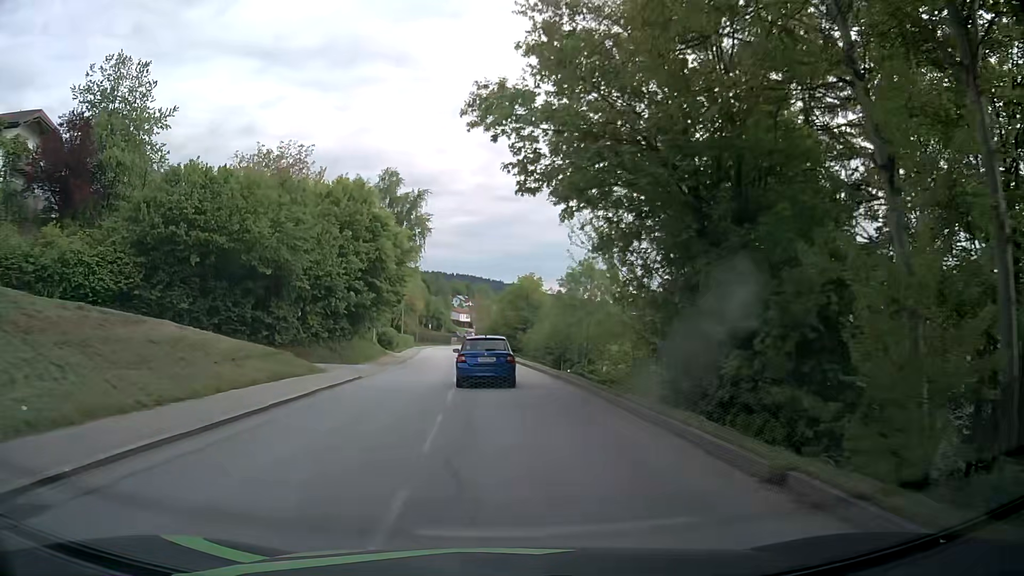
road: tertiary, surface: asphalt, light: Day
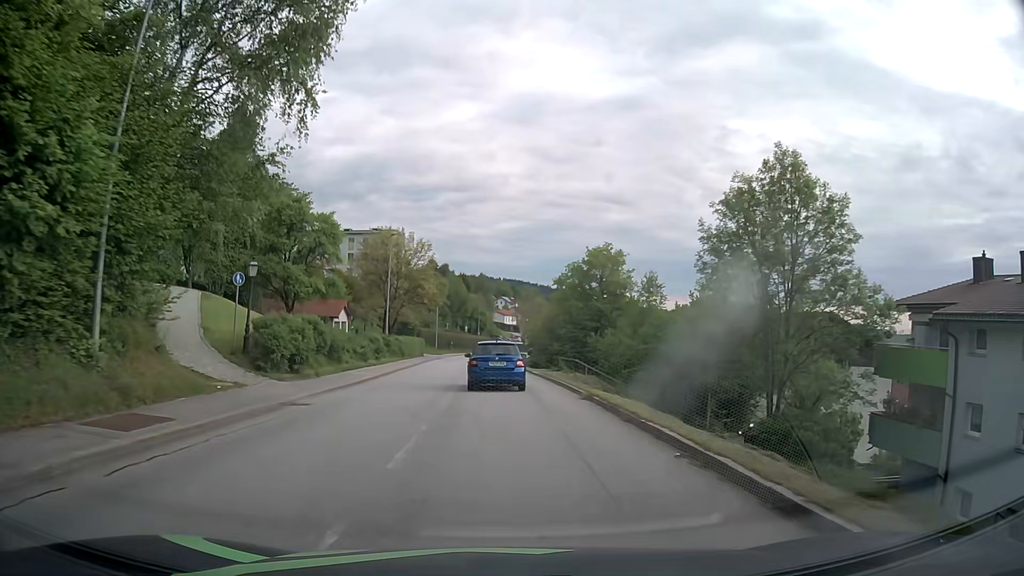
(-1.5, +37.5) m; -4°
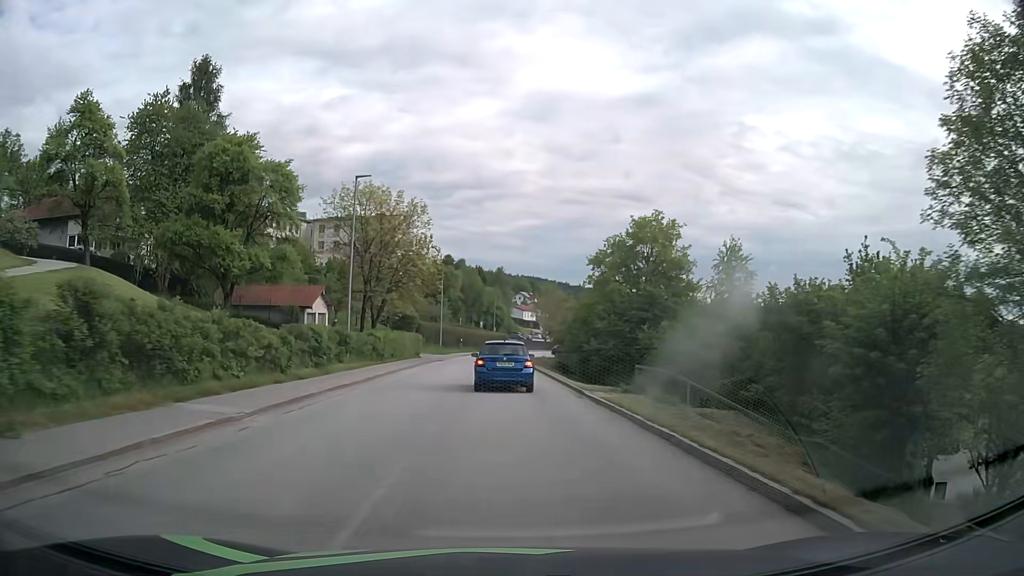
(-0.2, +15.8) m; -2°
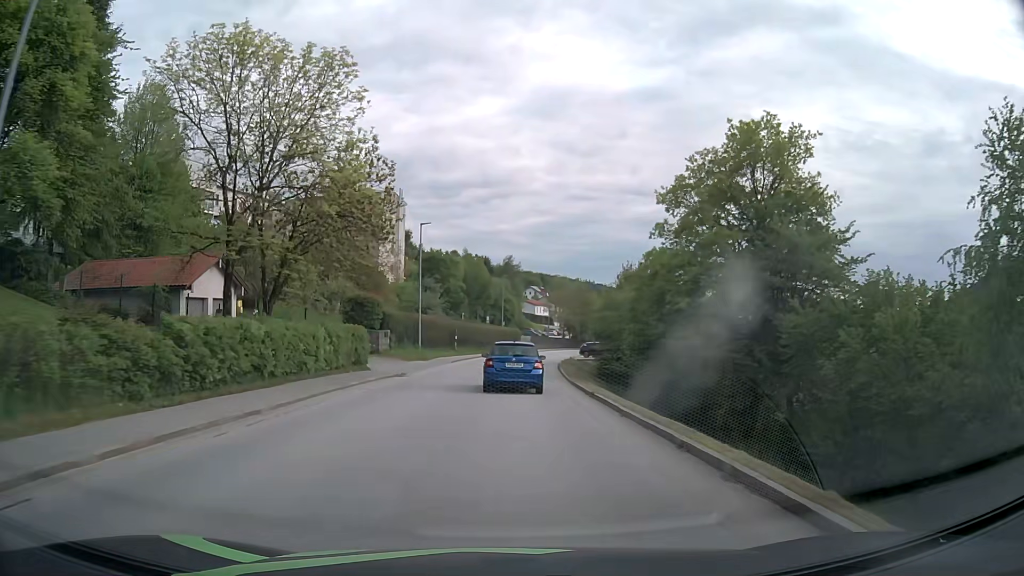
(-0.2, +23.3) m; 0°
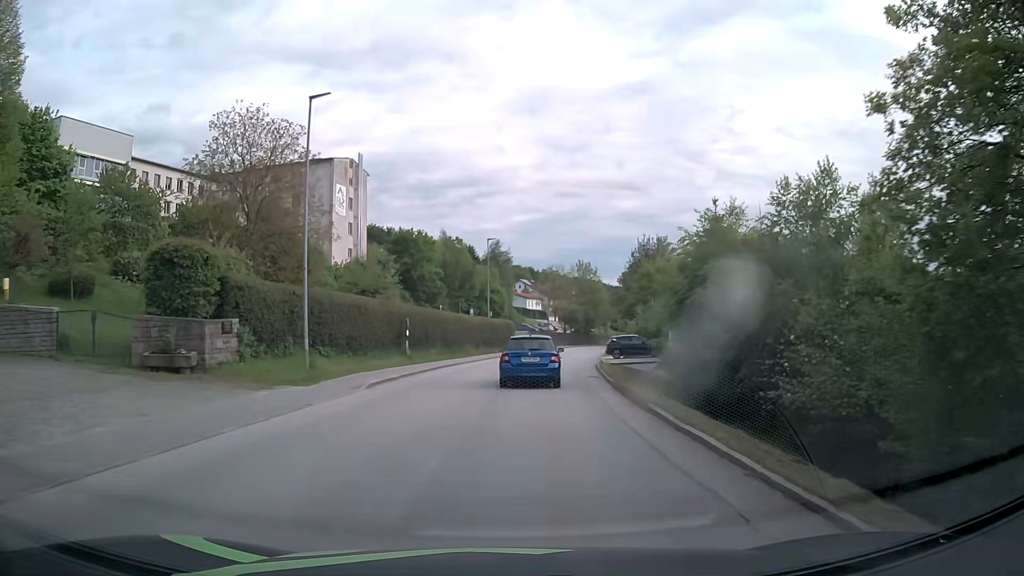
(-0.1, +23.7) m; 0°
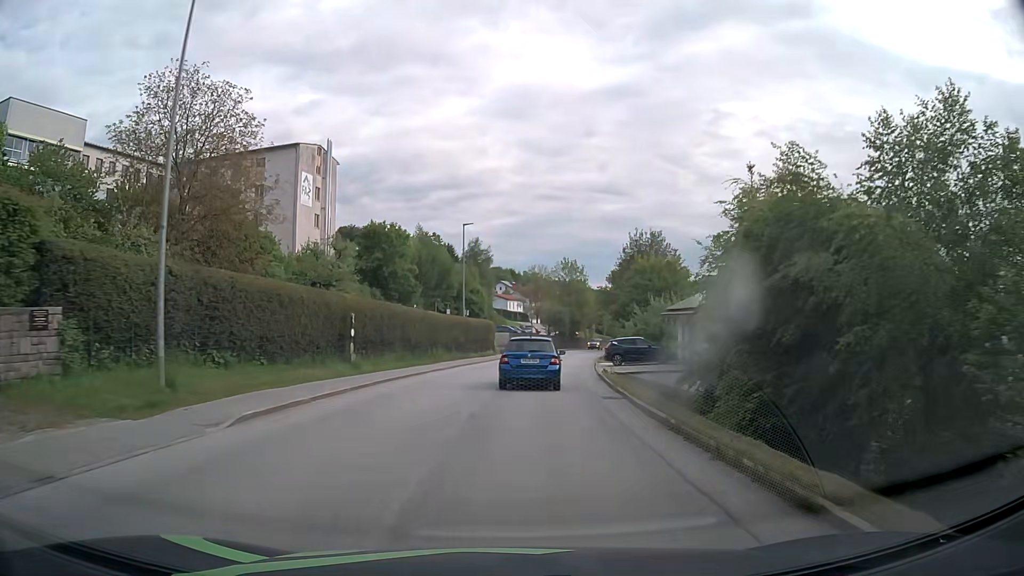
(+0.1, +7.9) m; +1°
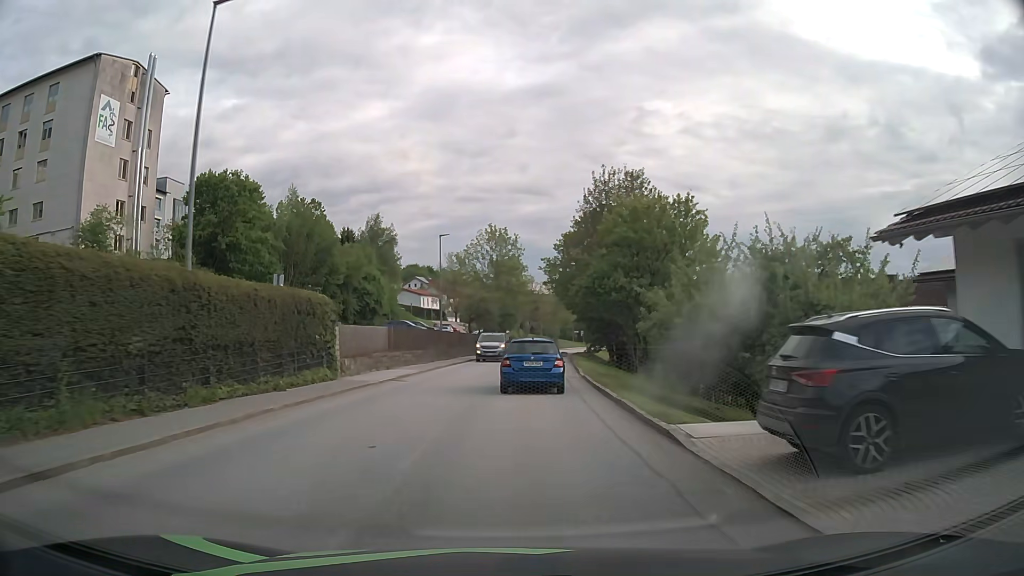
(+2.2, +31.8) m; +7°
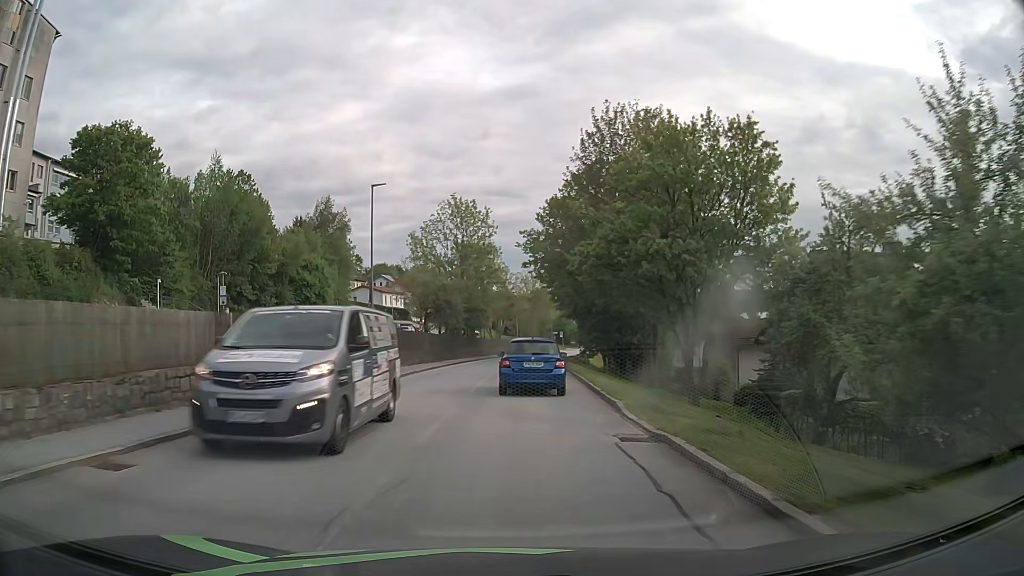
(+0.4, +16.3) m; +2°
(0, +10) (0, +20) (+1, +30) (+1, +40) (+2, +50) (+3, +60) (+4, +70) (+5, +80) (+7, +90) (+9, +99) m
